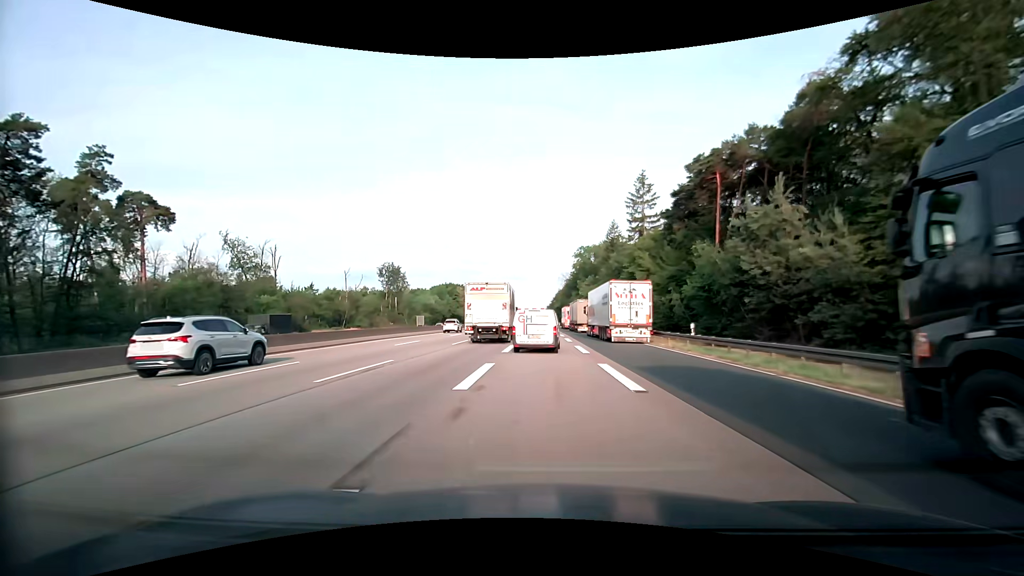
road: motorway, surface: asphalt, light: Day
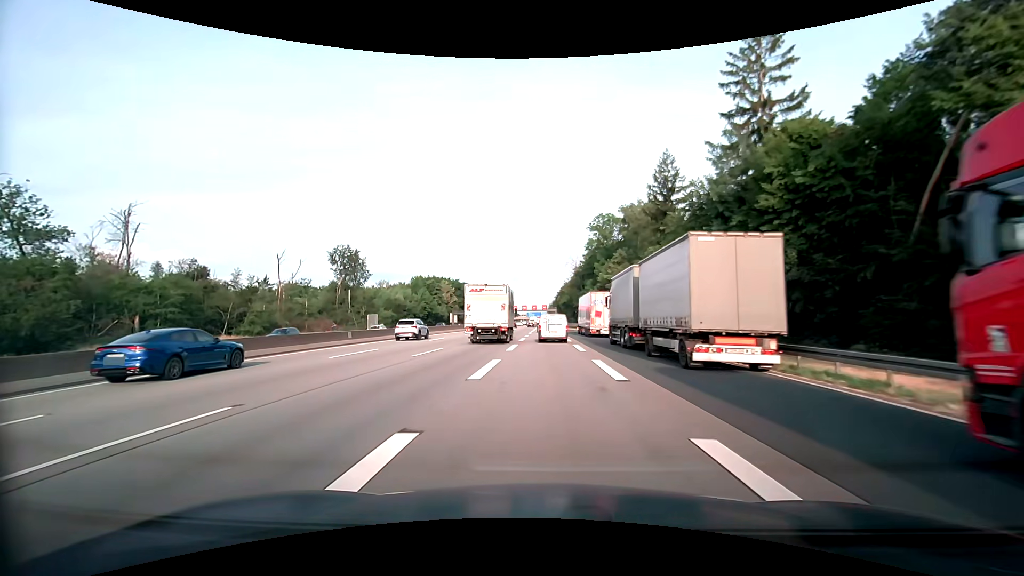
(0.0, +45.9) m; 0°
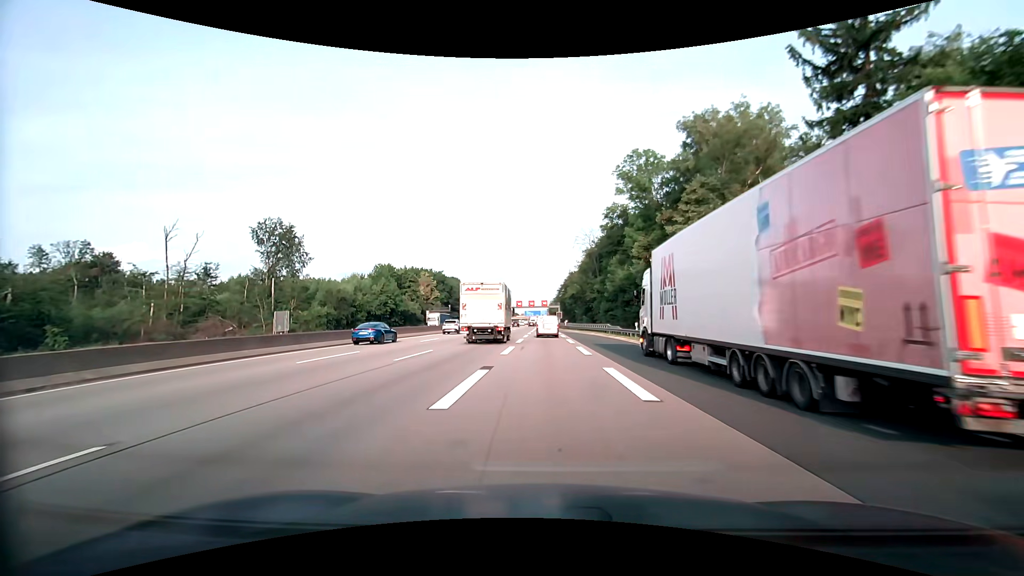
(0.0, +39.0) m; 0°
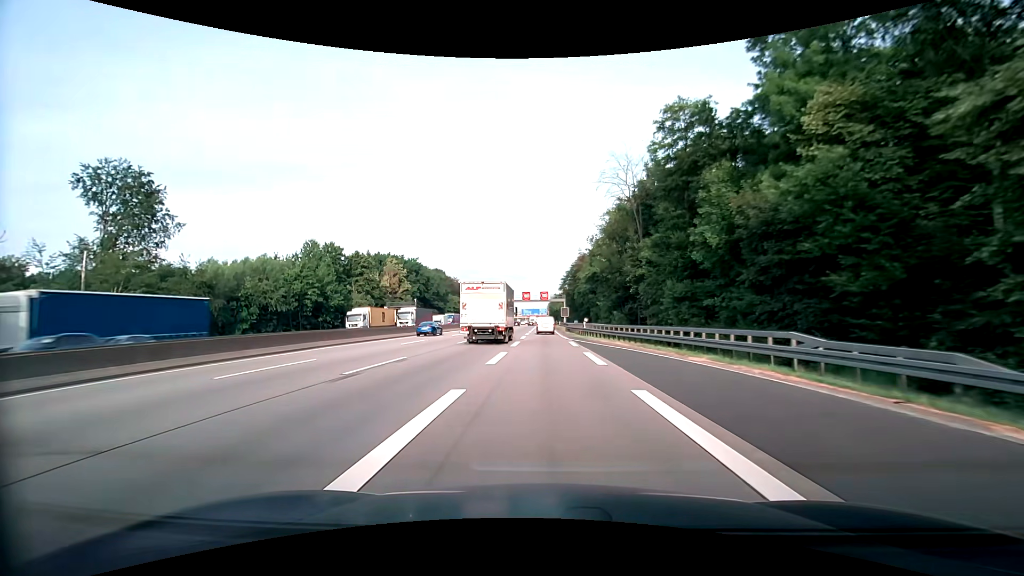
(-0.1, +41.1) m; 0°
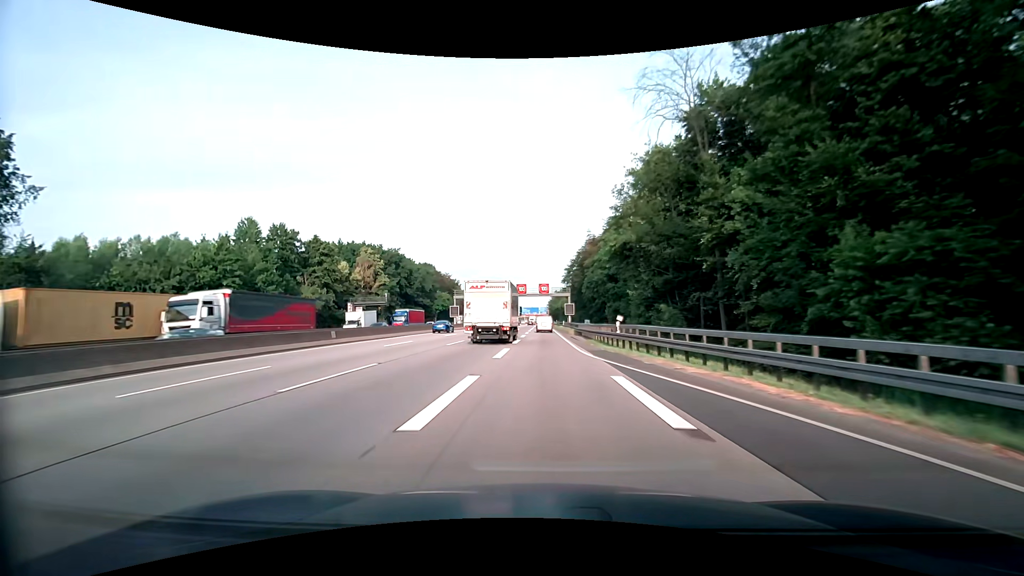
(0.0, +21.2) m; 0°
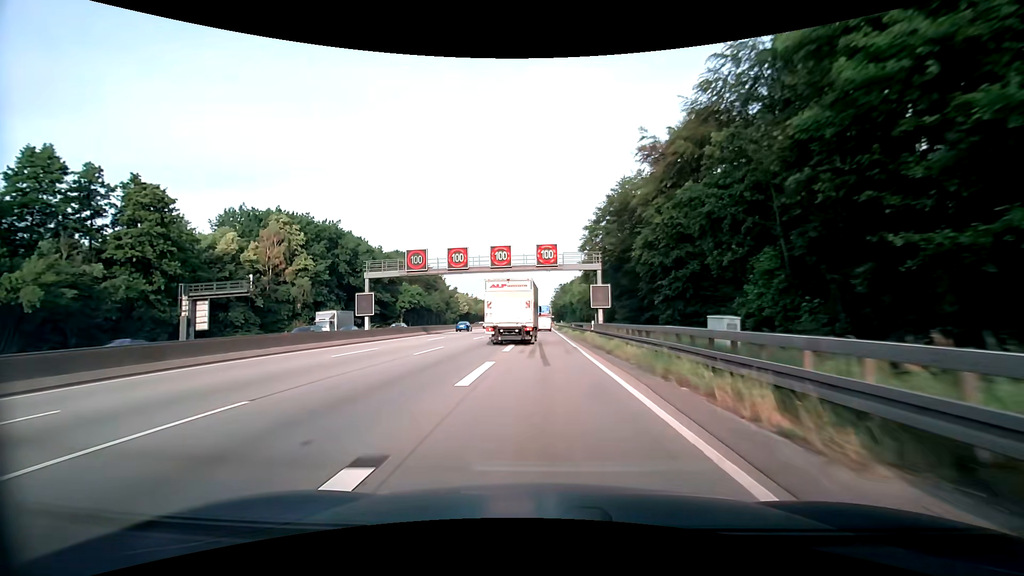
(-0.1, +43.8) m; 0°
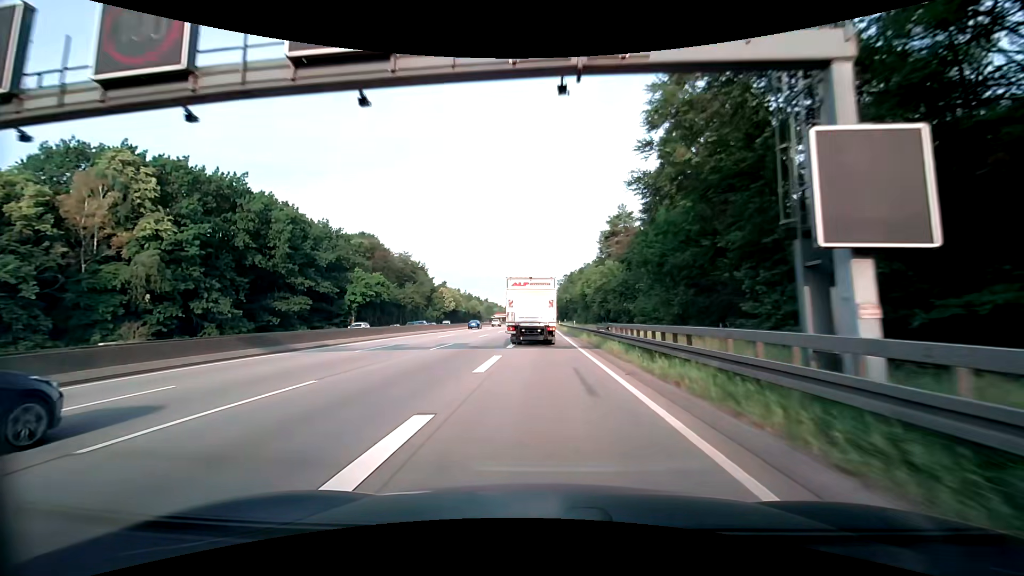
(0.0, +33.4) m; 0°
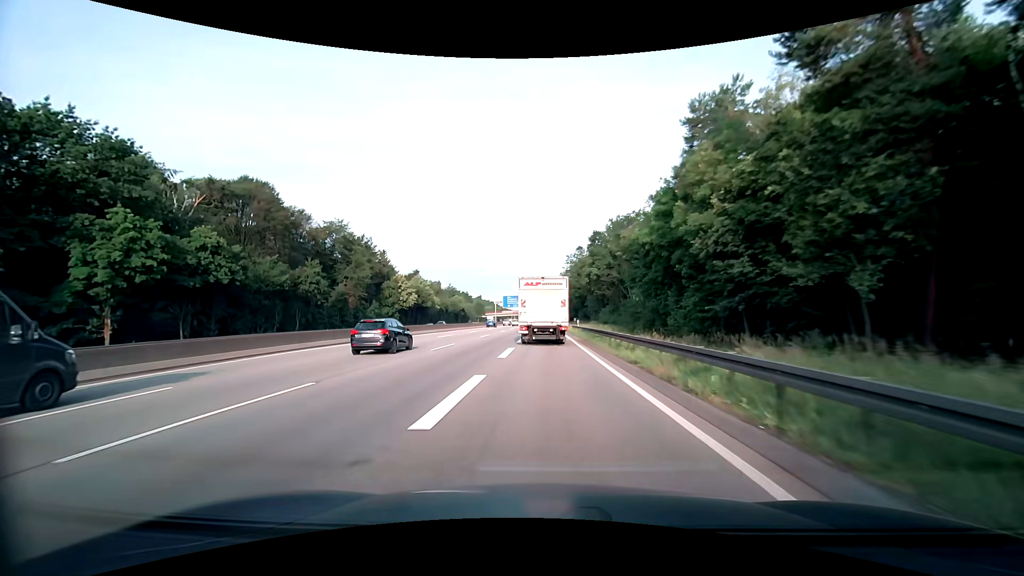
(0.0, +54.6) m; 0°
(0, +10) (0, +20) (0, +30) (0, +40) (0, +50) (0, +60) (0, +70) (0, +80) (+1, +90) (+1, +100) m
